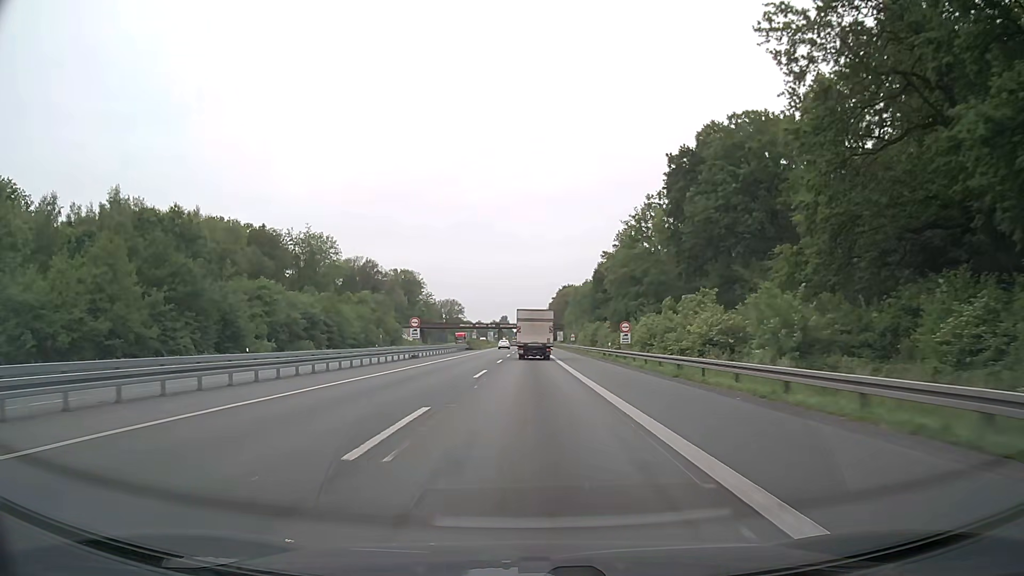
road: motorway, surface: asphalt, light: Day
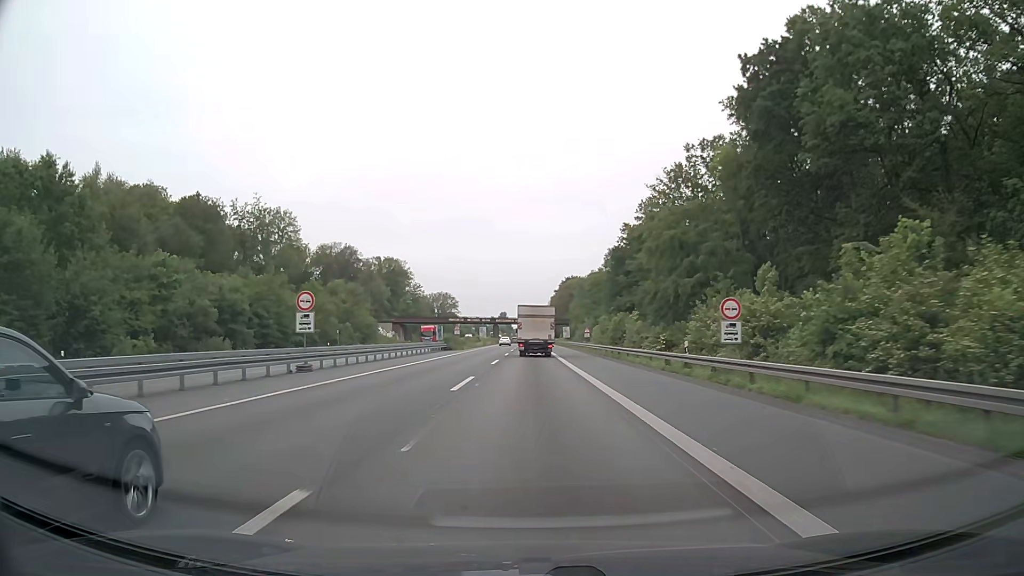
(0.0, +25.3) m; 0°
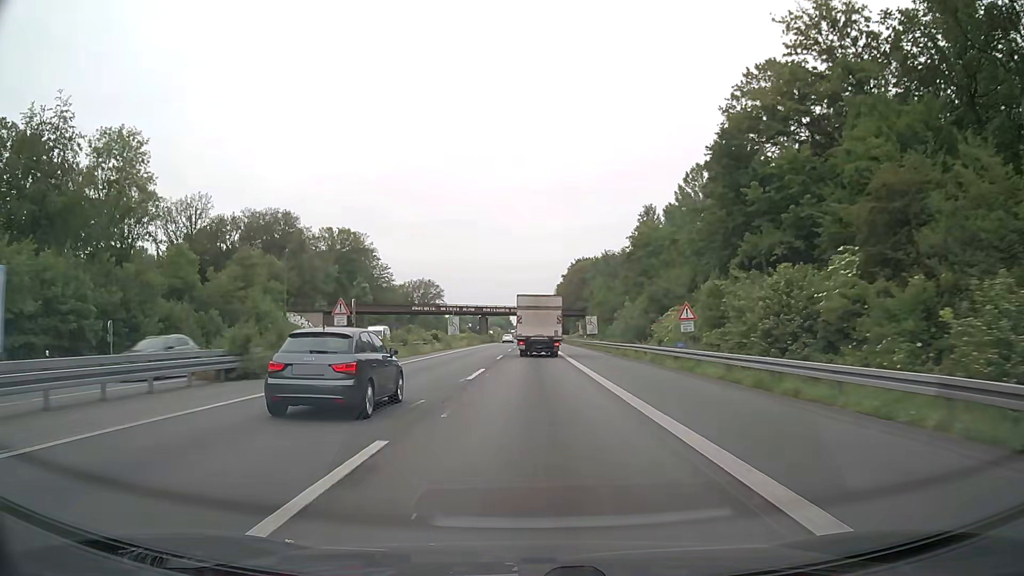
(+0.1, +49.7) m; 0°
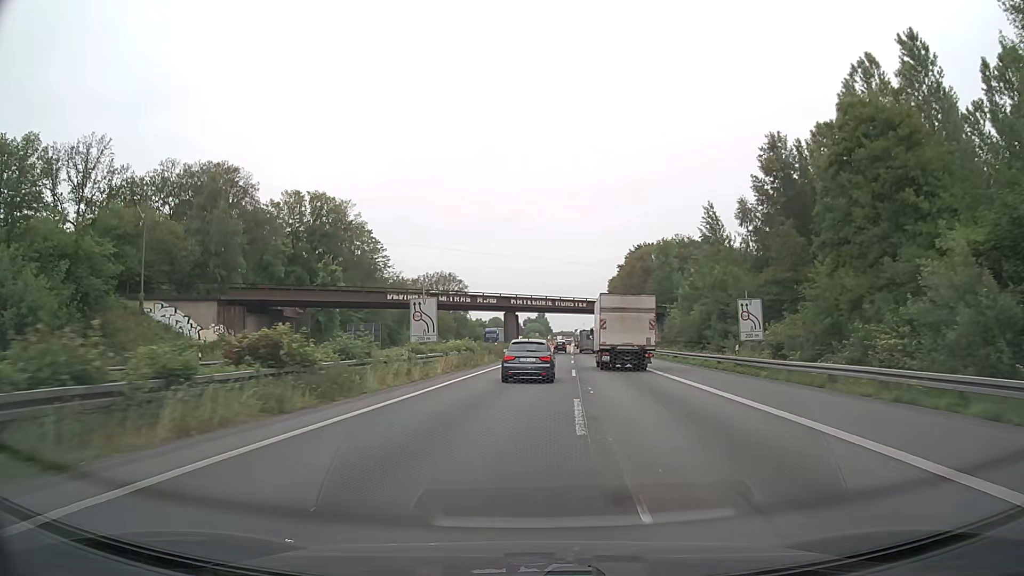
(-1.5, +44.4) m; -3°
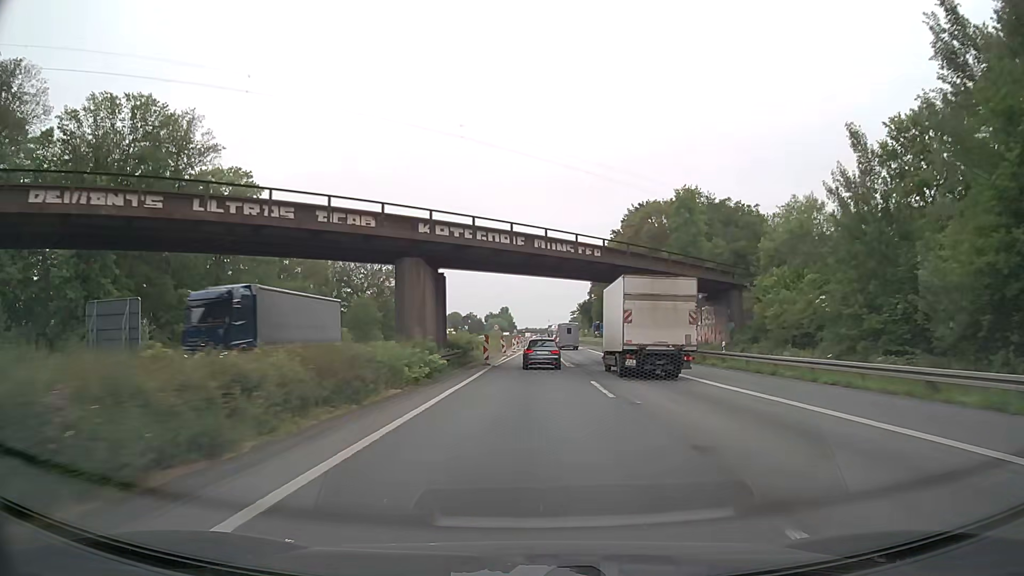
(+1.2, +46.1) m; +3°
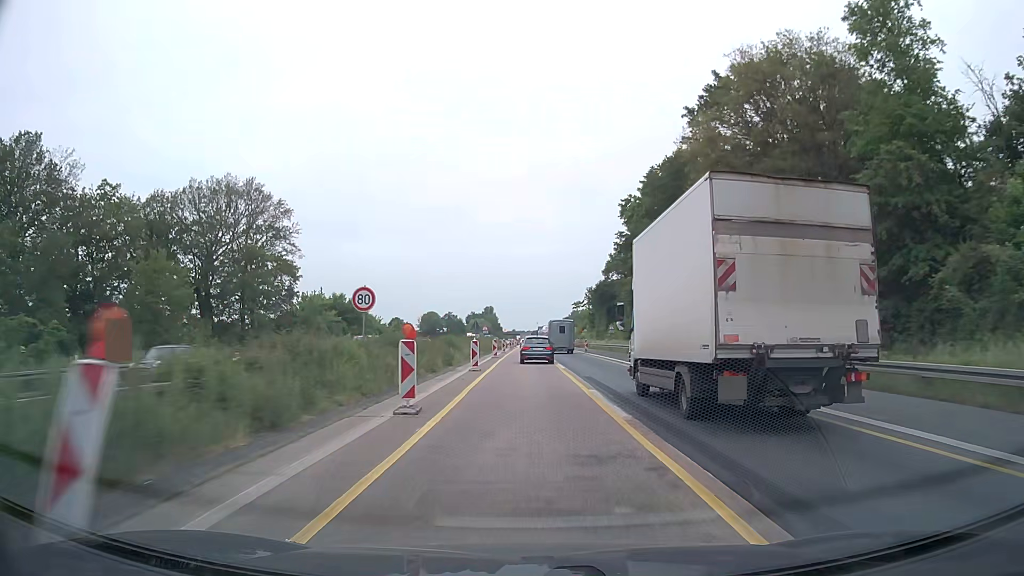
(+0.8, +60.7) m; +1°
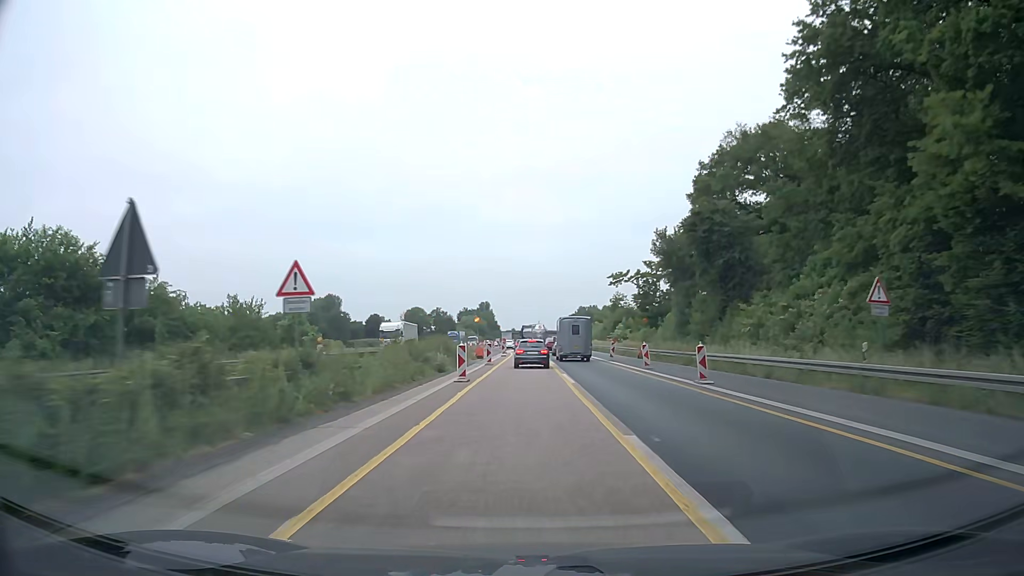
(+0.1, +61.7) m; 0°
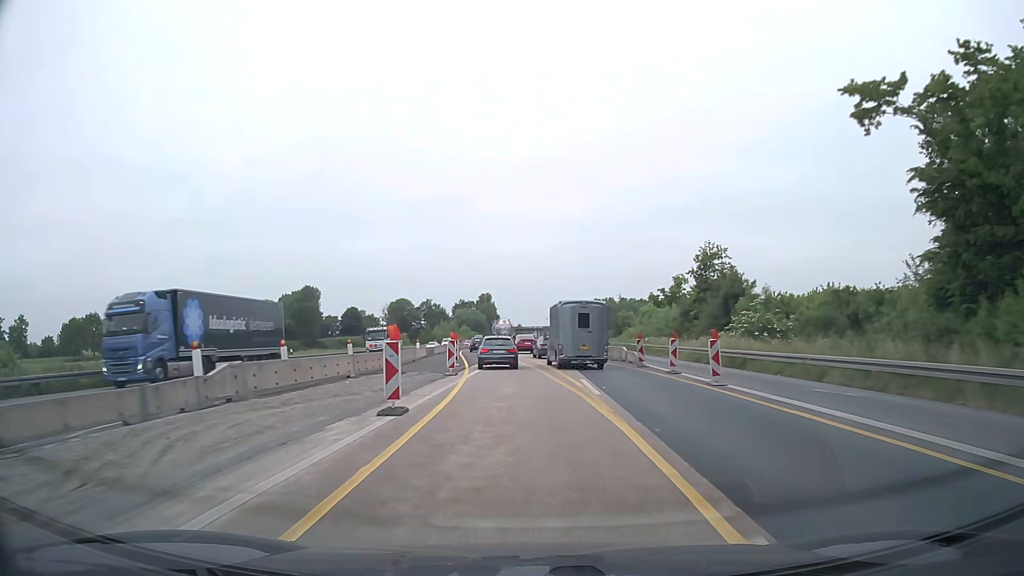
(+0.3, +59.6) m; 0°
(0, +10) (0, +20) (-1, +30) (-2, +40) (-3, +50) (-4, +60) (-5, +70) (-6, +80) (-7, +90) (-7, +100) m
